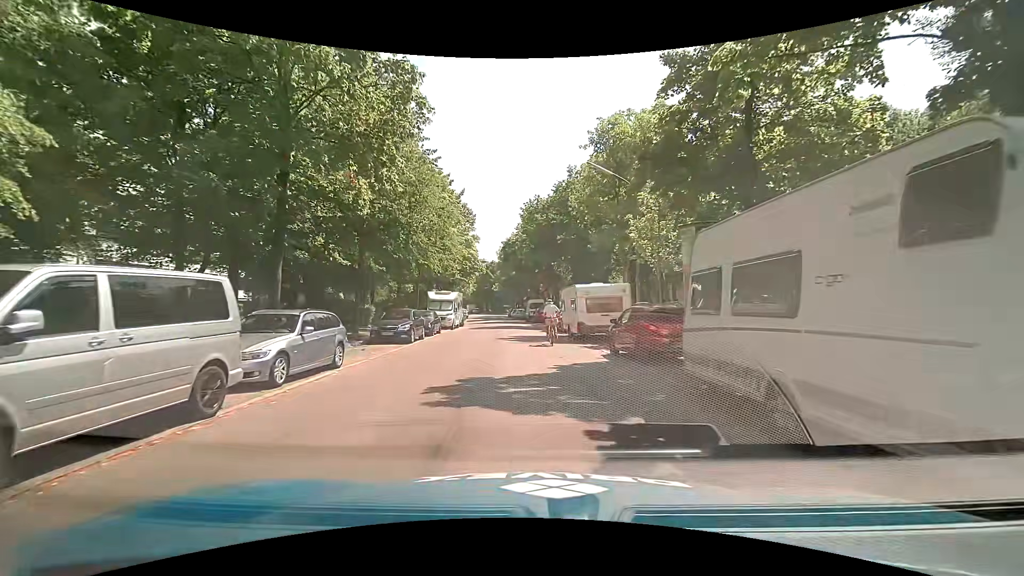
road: residential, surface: asphalt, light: Day
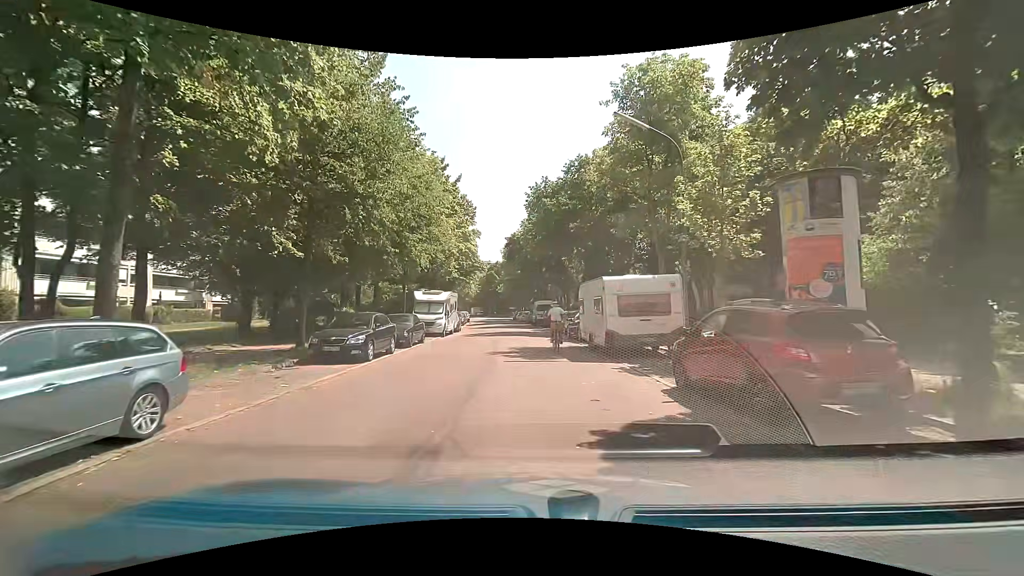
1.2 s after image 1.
(-0.1, +6.3) m; -1°
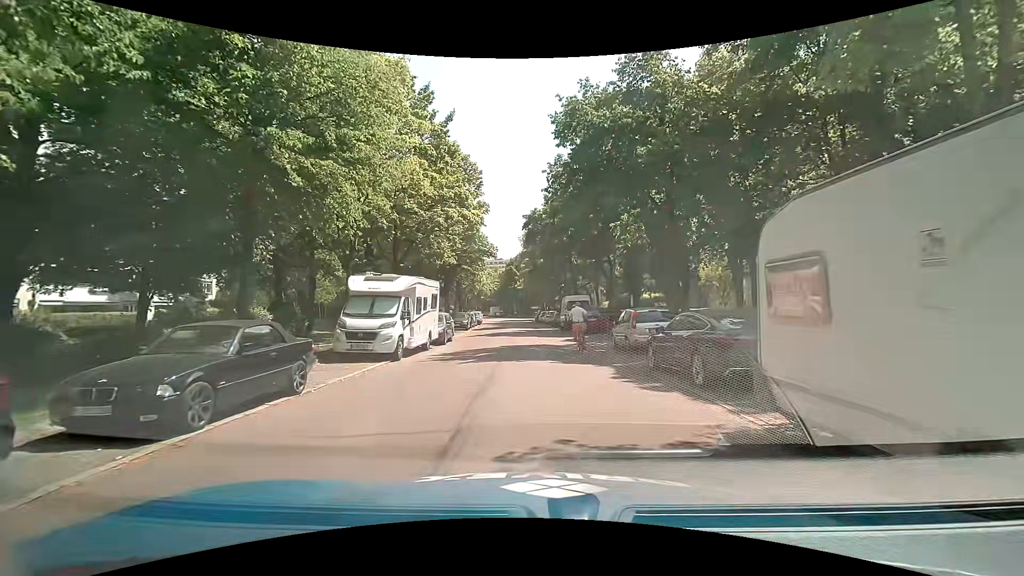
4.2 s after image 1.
(-0.3, +14.2) m; -1°
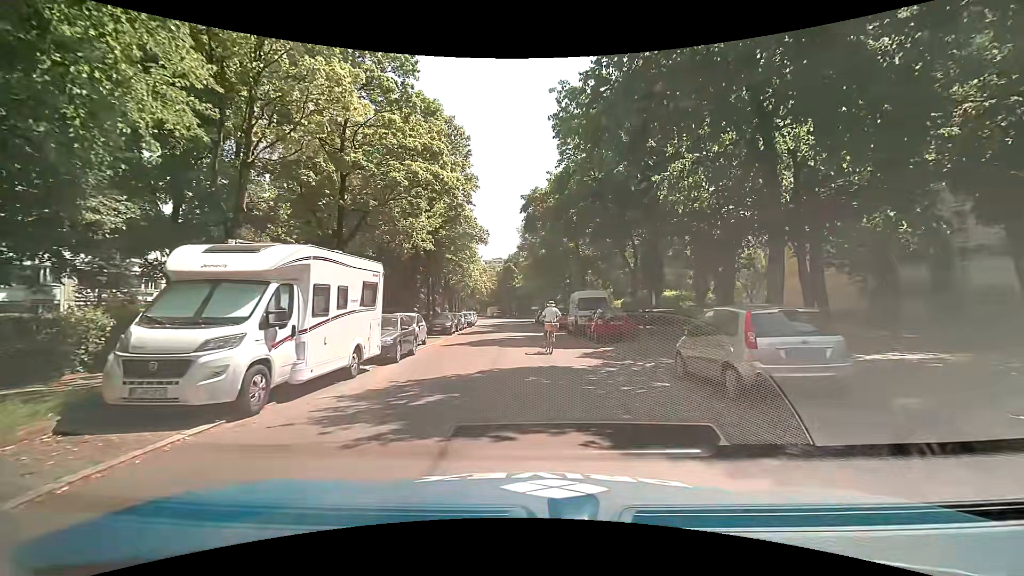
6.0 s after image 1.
(-0.3, +8.3) m; -1°
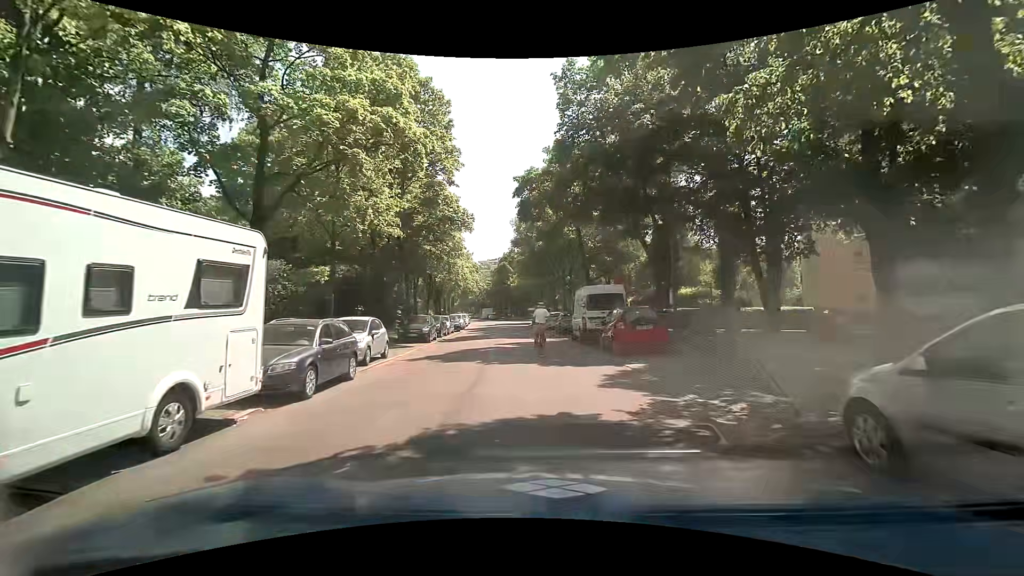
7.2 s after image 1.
(0.0, +5.8) m; 0°
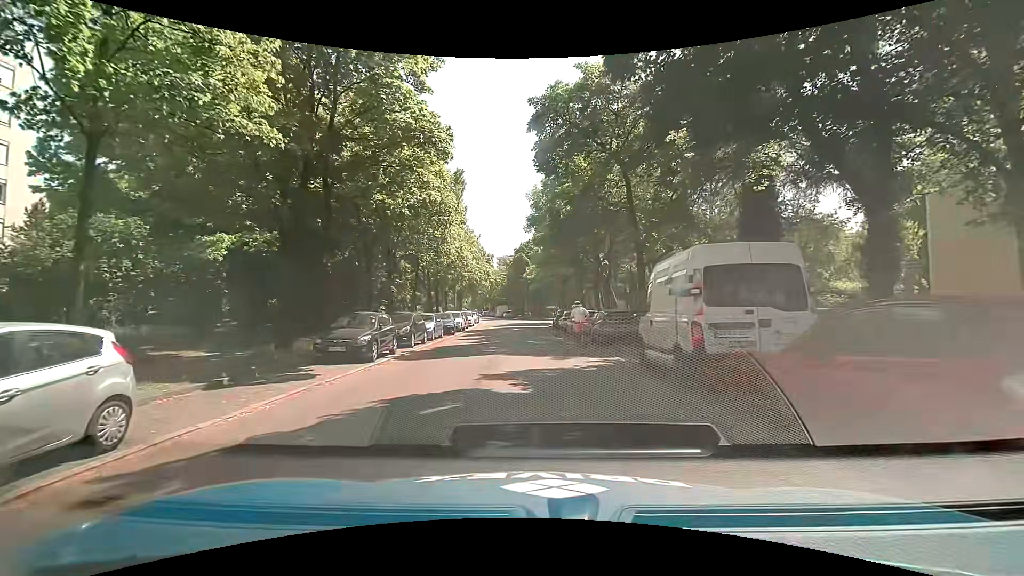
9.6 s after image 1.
(-0.2, +12.2) m; -3°
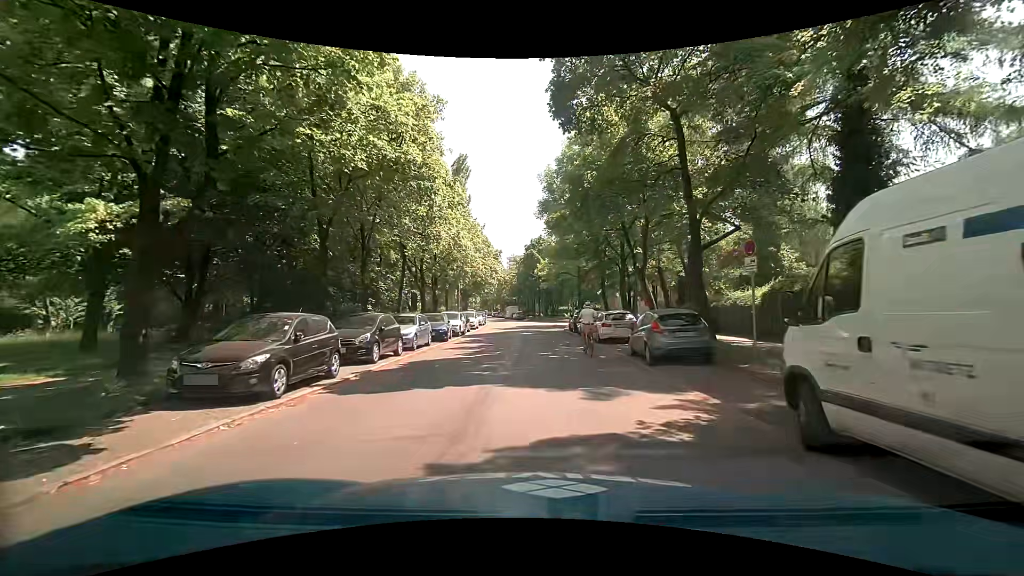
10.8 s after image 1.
(+0.1, +6.4) m; 0°
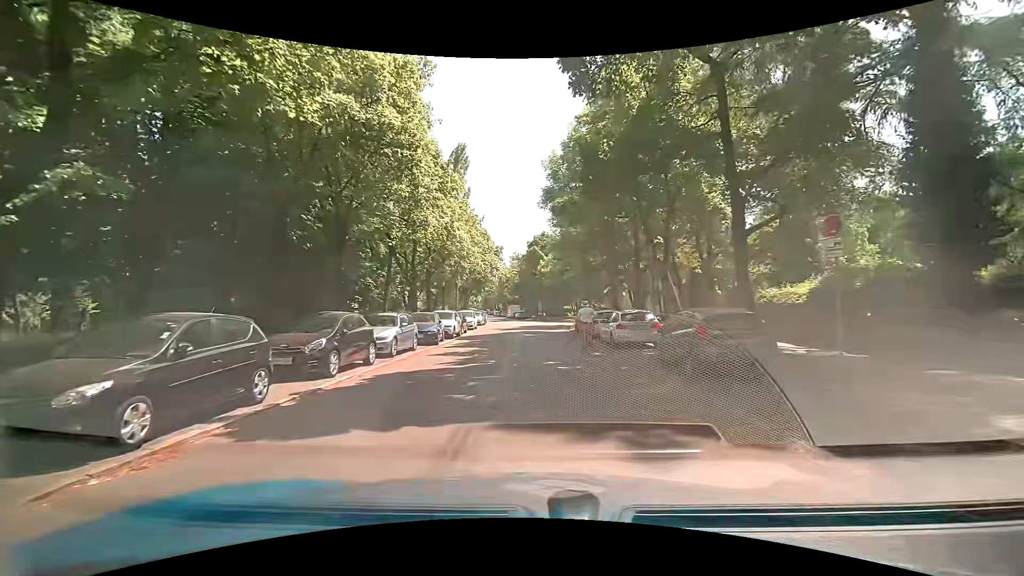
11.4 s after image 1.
(-0.1, +3.3) m; -1°
(0, +10) (0, +20) (0, +30) (-1, +40) (-1, +50) (-1, +60) (-2, +70) (-3, +80) (-5, +90) (-6, +100) m
